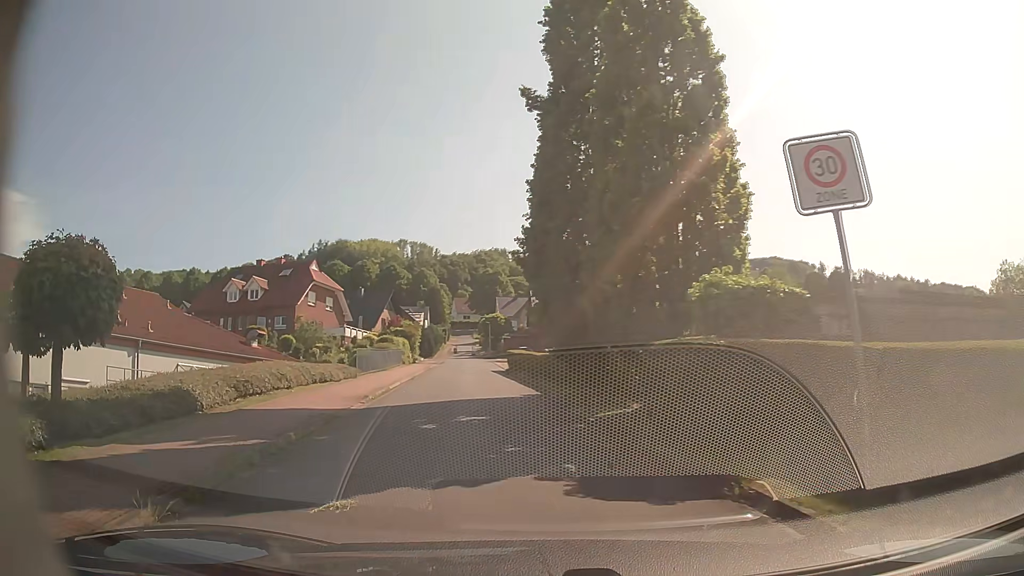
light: Day
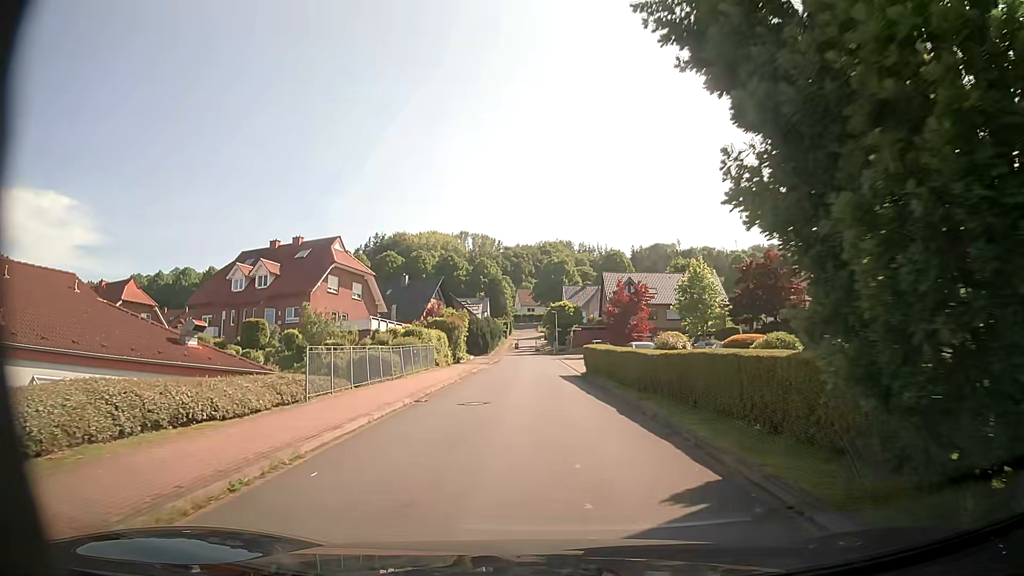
(-1.1, +14.4) m; -6°
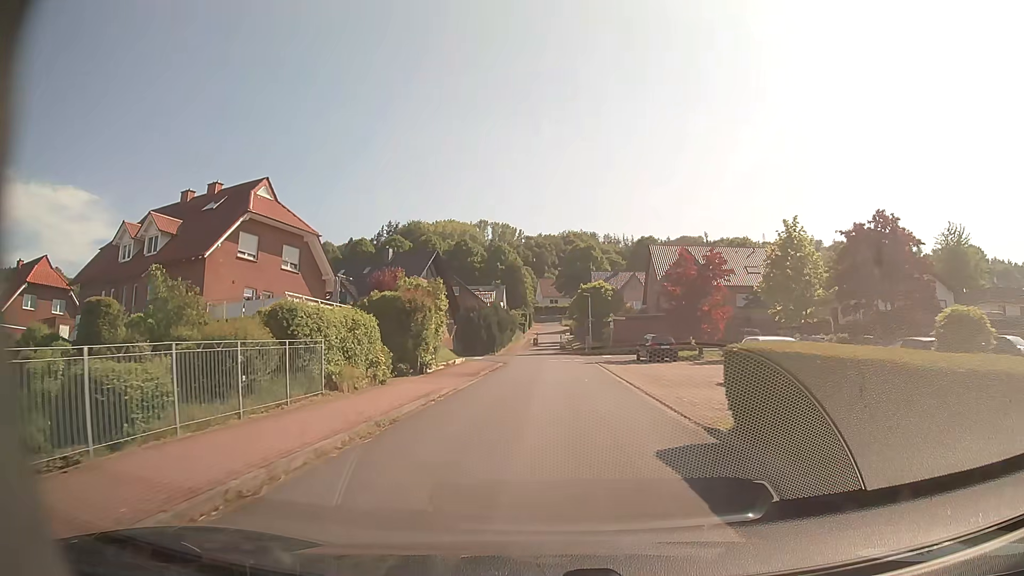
(-0.1, +21.1) m; -1°
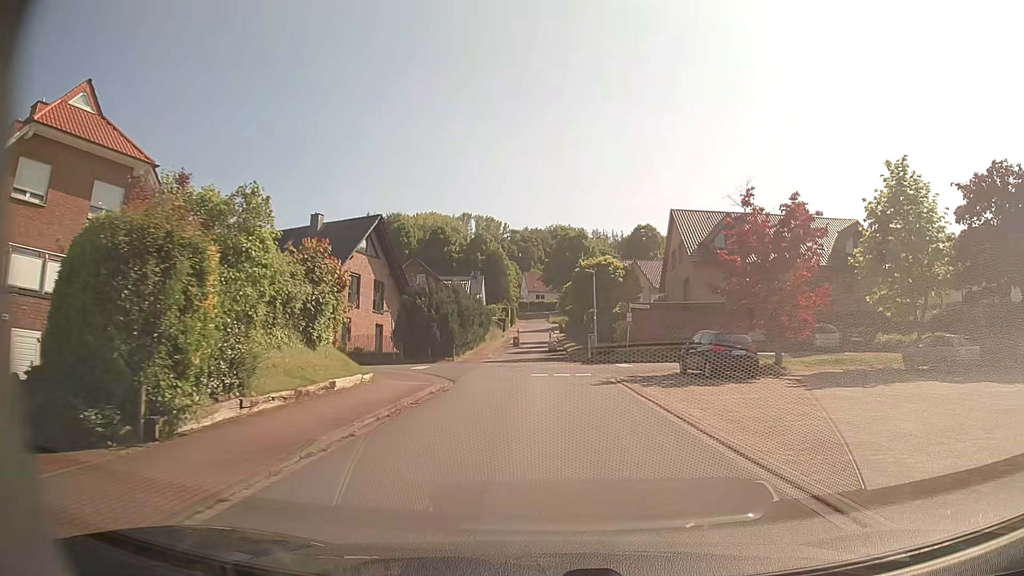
(+0.1, +17.4) m; +1°
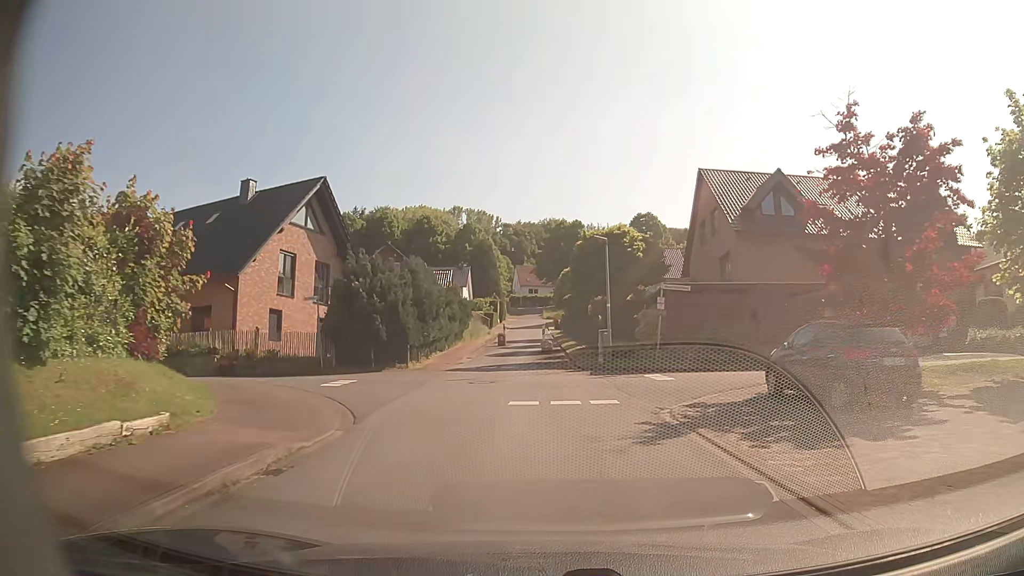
(+0.1, +10.6) m; 0°
(0, +10) (+5, +18) (+14, +21) (+24, +21) (+34, +22) (+44, +22) (+54, +23) (+64, +23) (+74, +24) (+84, +24) m
